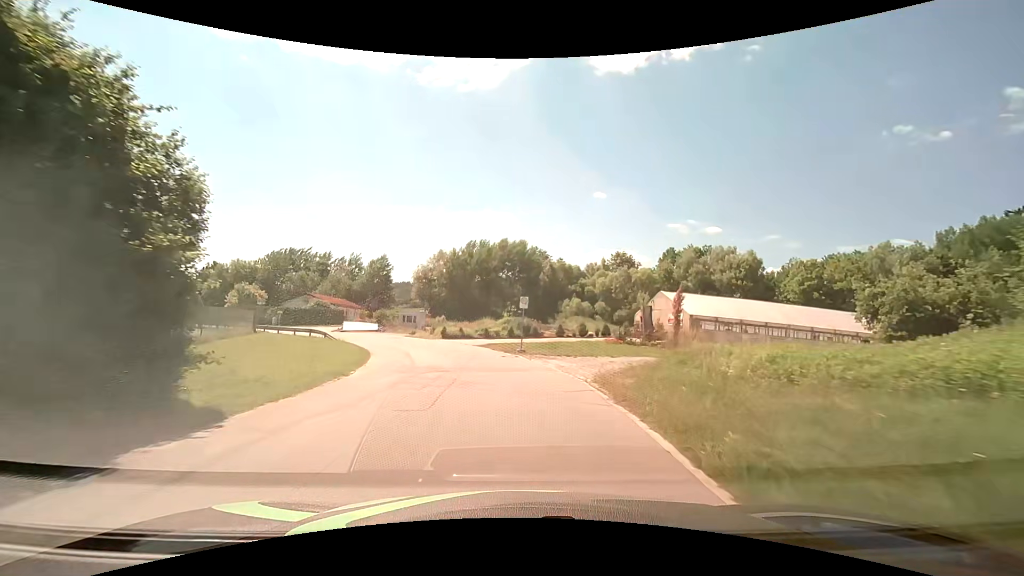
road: residential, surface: asphalt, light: Day
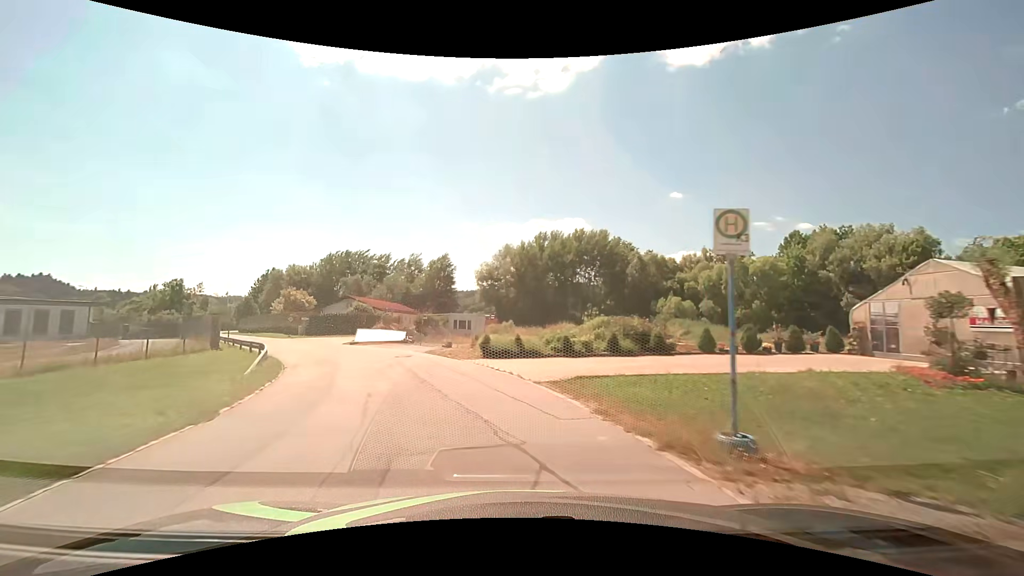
(-1.1, +18.1) m; -9°
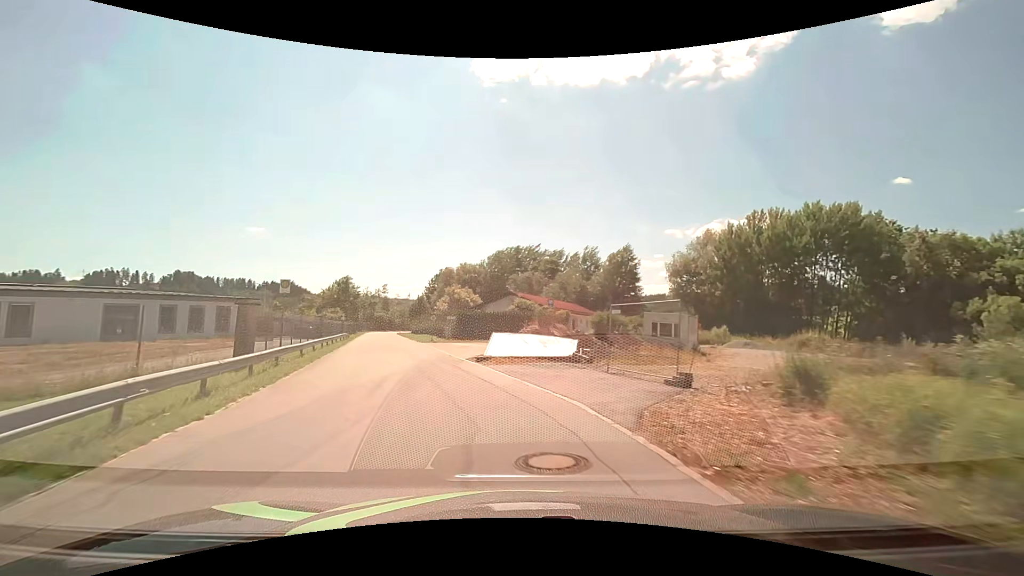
(-3.0, +17.6) m; -20°
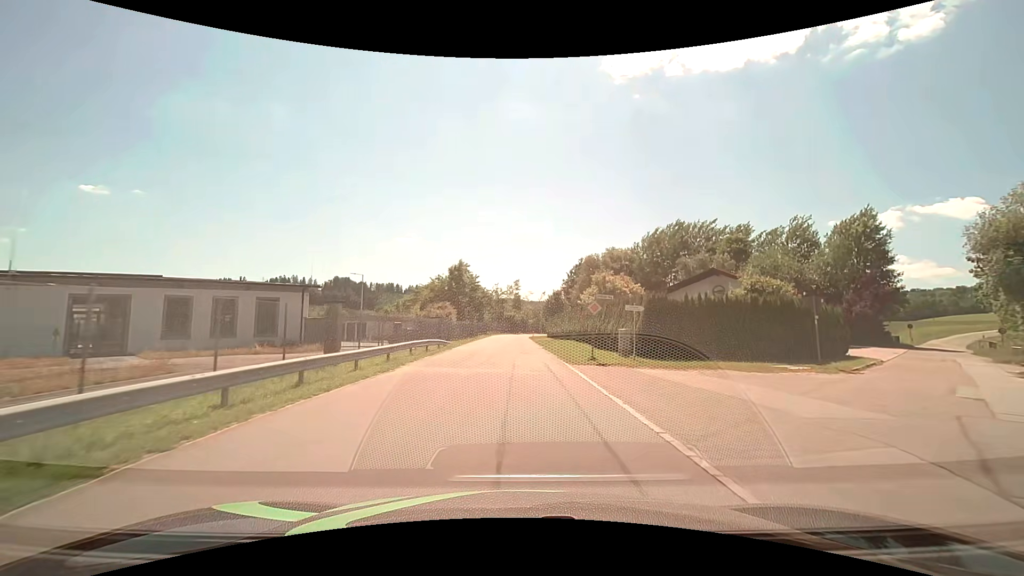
(-4.7, +24.6) m; -15°
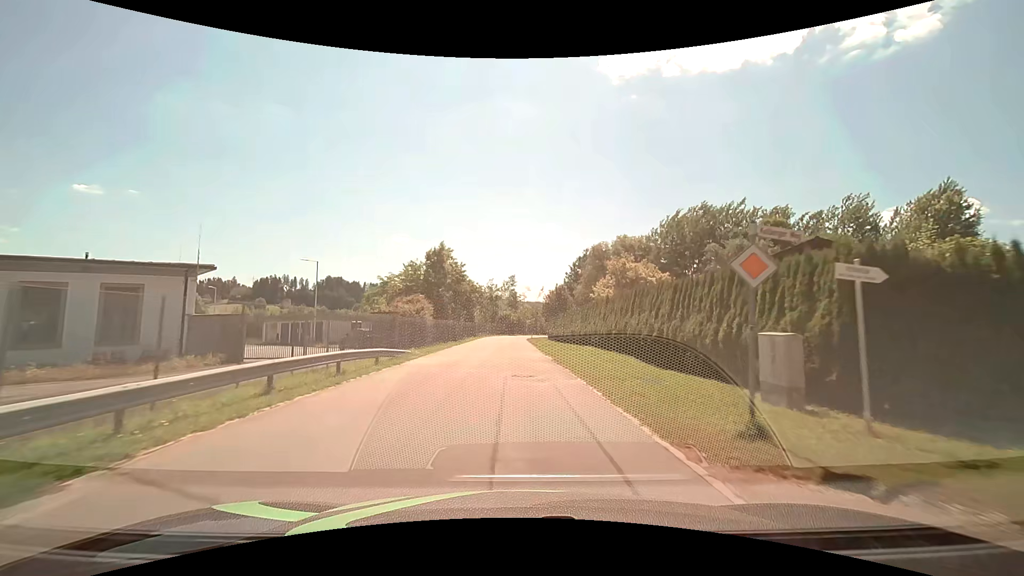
(0.0, +13.2) m; 0°
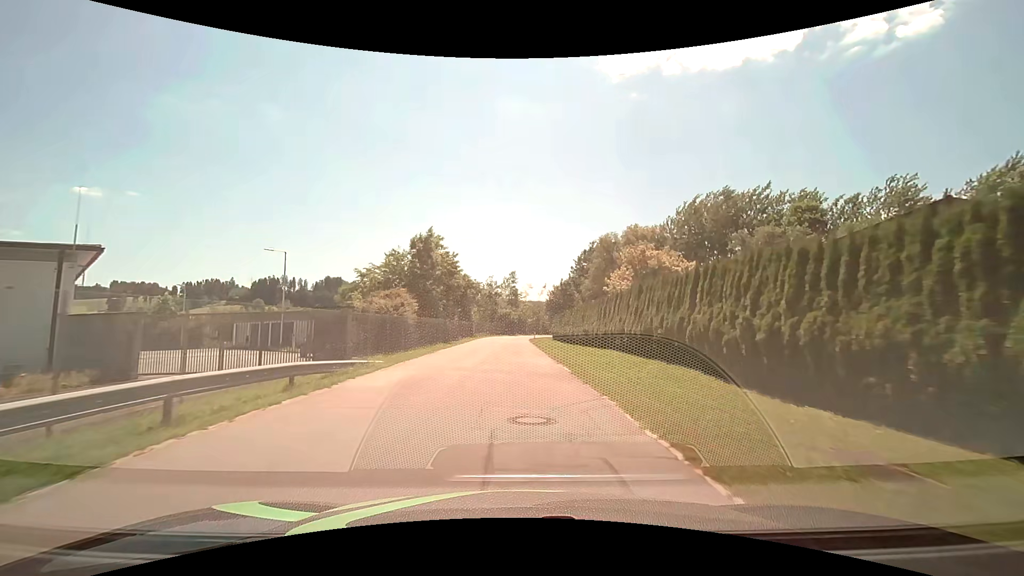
(0.0, +6.8) m; 0°
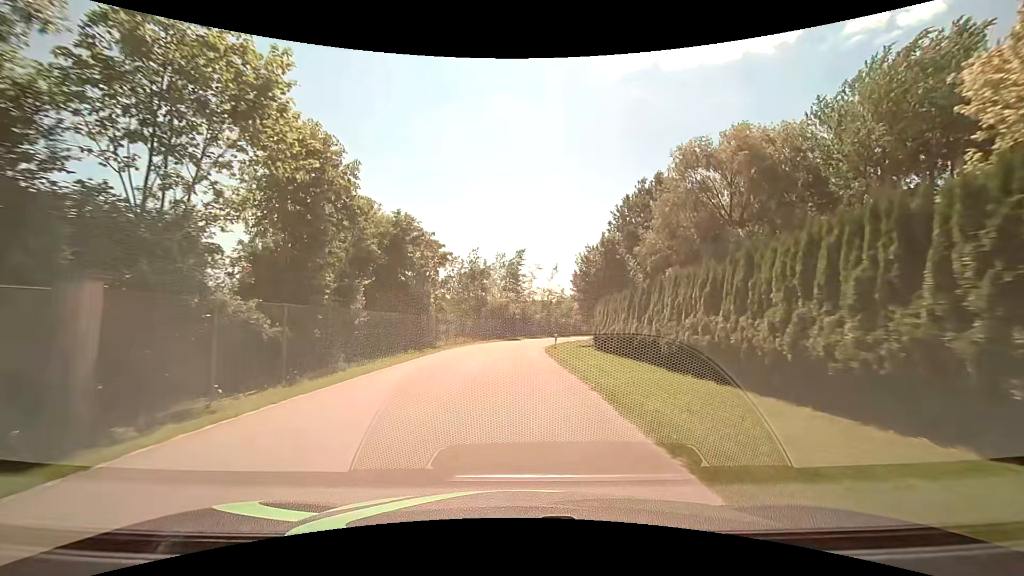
(-0.2, +35.4) m; 0°
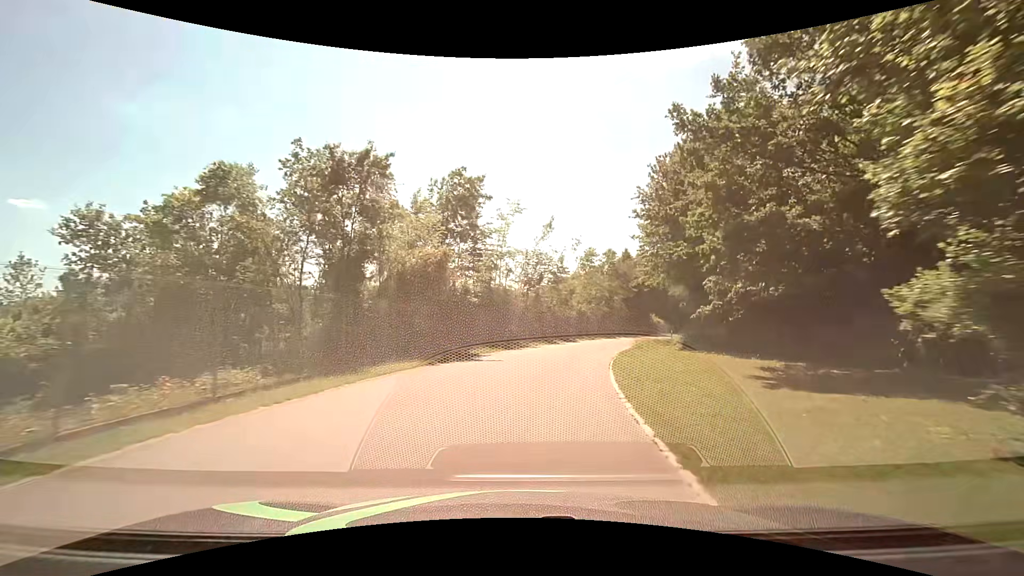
(+0.3, +36.3) m; +3°
(0, +10) (+2, +20) (+4, +30) (+7, +39) (+11, +48) (+16, +57) (+20, +66) (+24, +75) (+29, +84) (+33, +93) m
